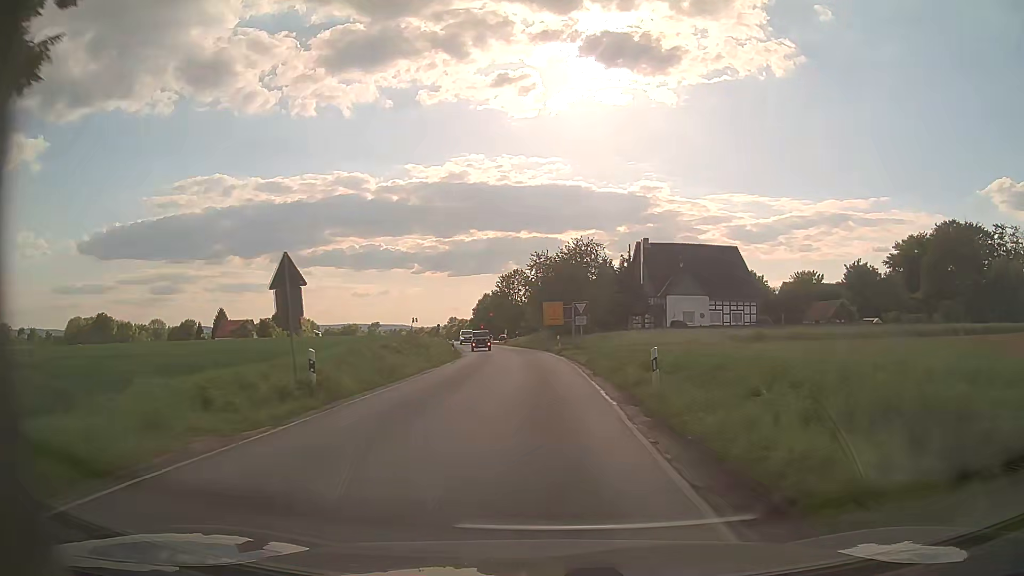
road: secondary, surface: asphalt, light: Day
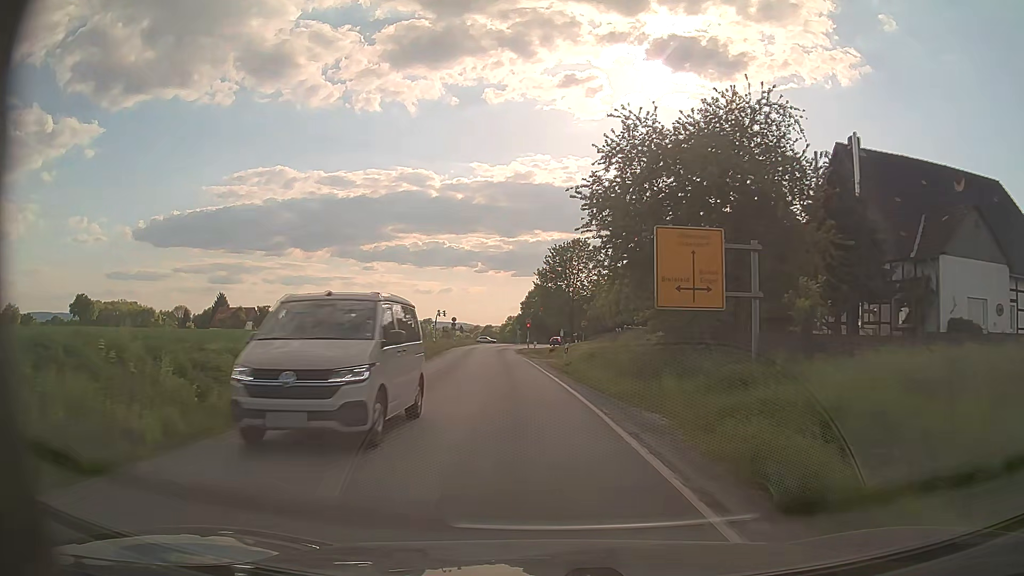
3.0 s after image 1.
(-0.9, +43.9) m; -5°
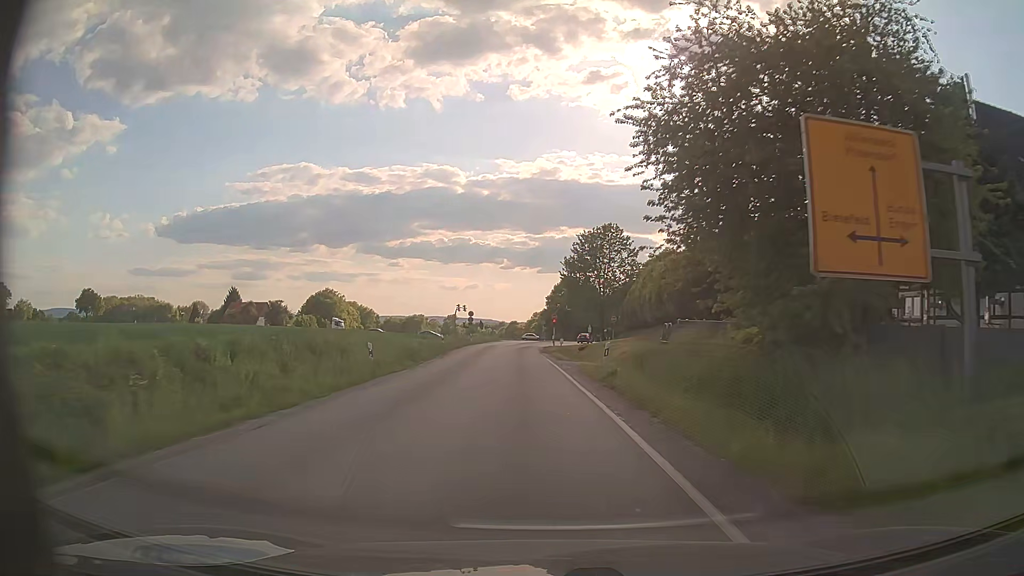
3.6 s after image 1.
(-0.2, +8.6) m; -2°
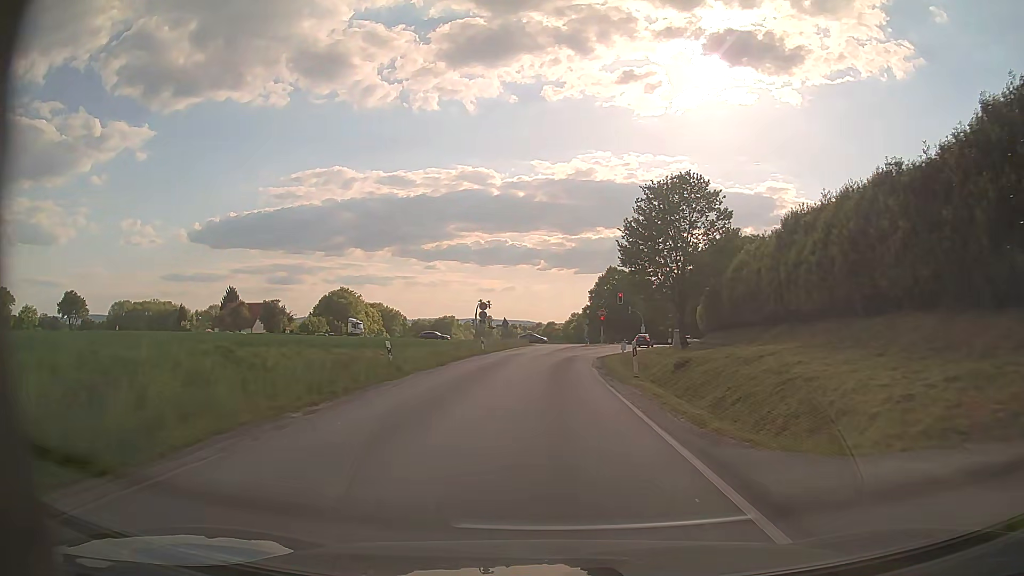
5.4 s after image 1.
(-1.1, +25.3) m; -3°
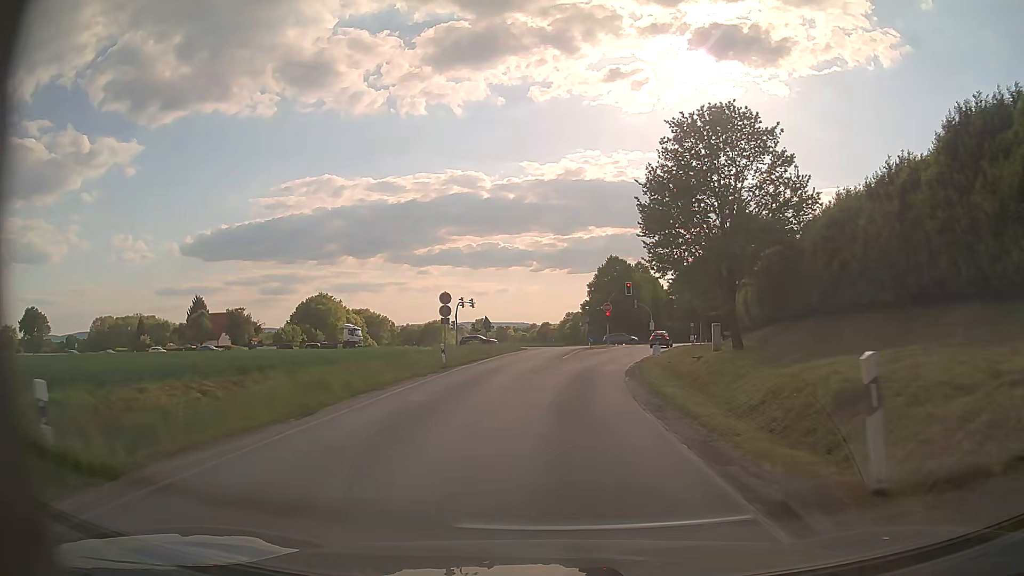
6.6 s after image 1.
(0.0, +15.3) m; 0°
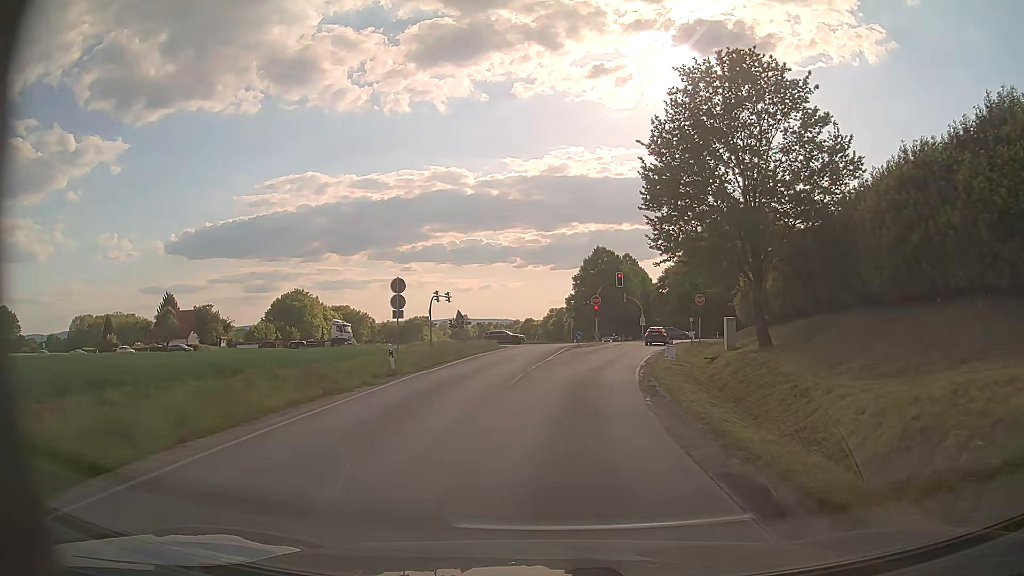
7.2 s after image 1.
(+0.1, +7.0) m; +1°
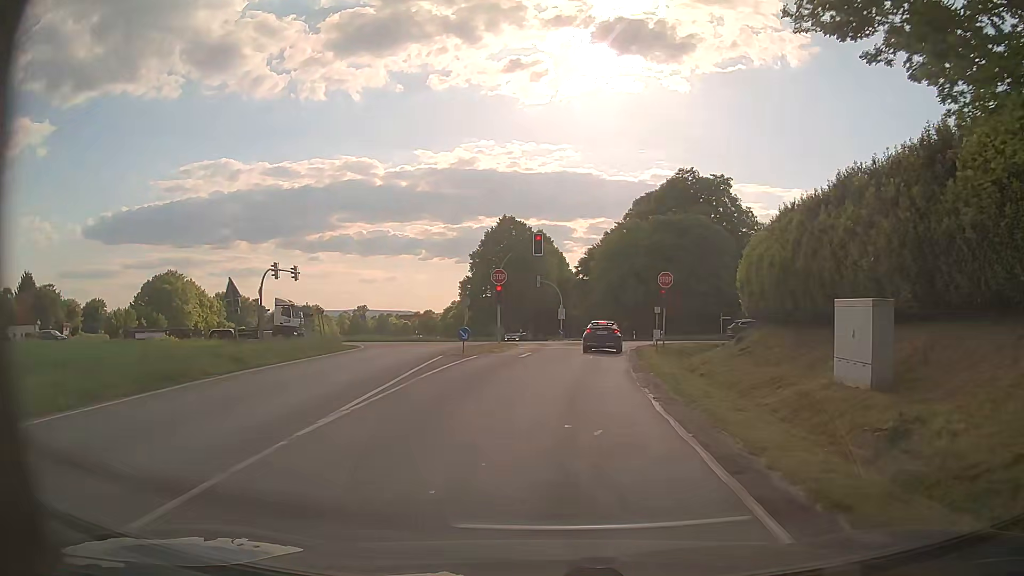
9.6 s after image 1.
(+1.4, +23.9) m; +7°
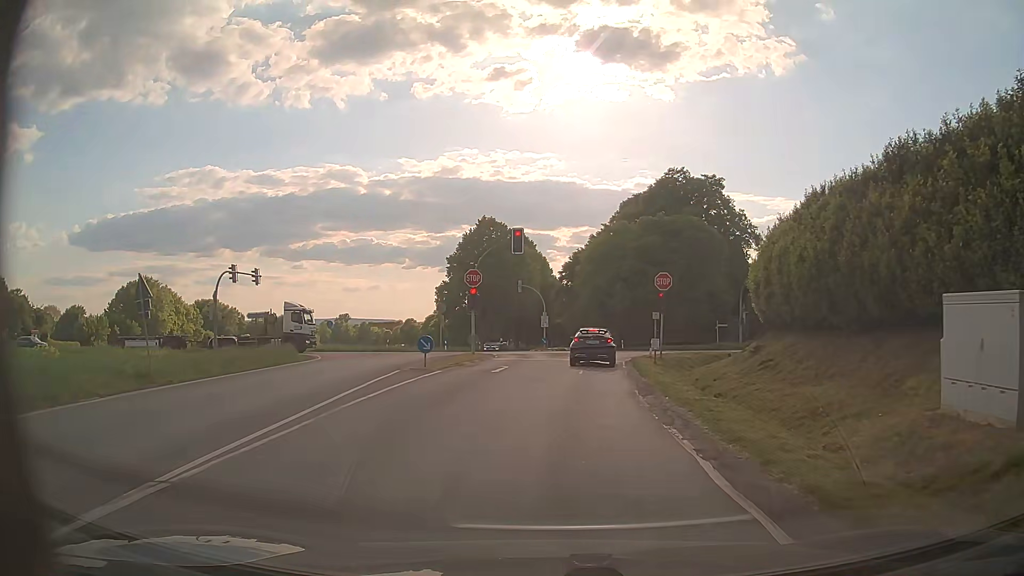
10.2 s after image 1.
(+0.2, +5.0) m; +3°
(0, +10) (+1, +20) (+2, +30) (+3, +40) (+3, +50) (+4, +60) (+4, +70) (+5, +80) (+5, +90) (+5, +100) m
